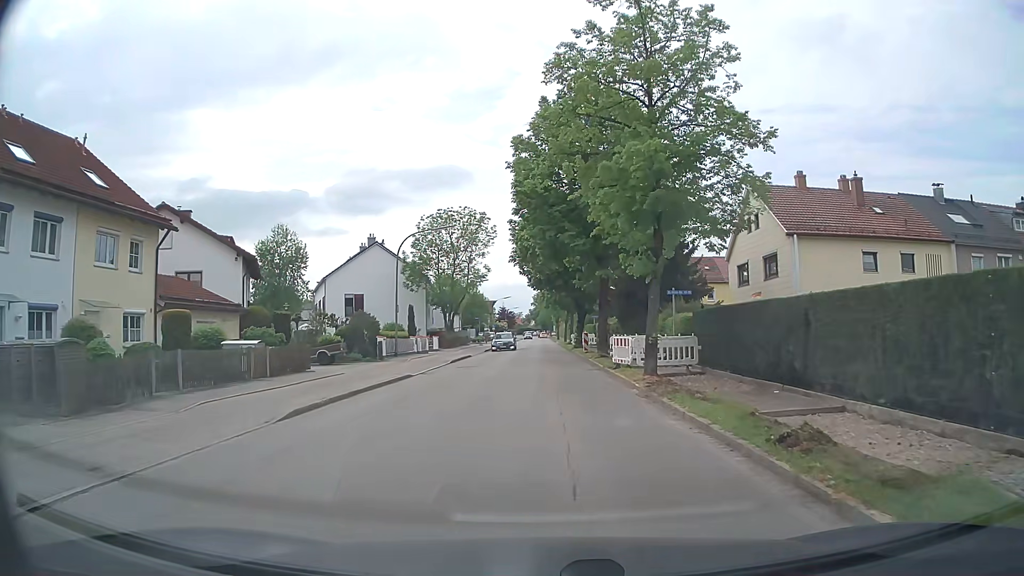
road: tertiary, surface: asphalt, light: Day
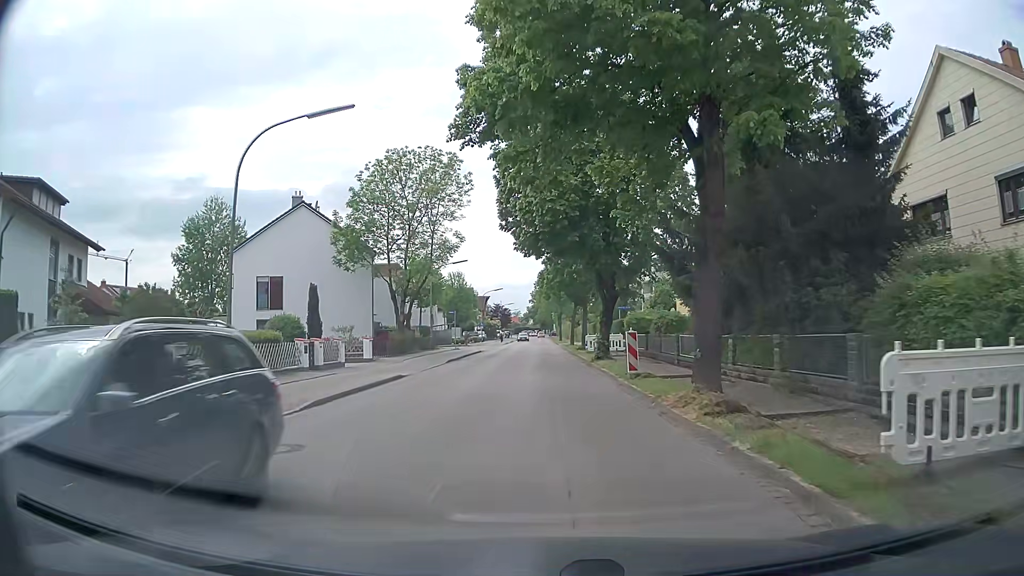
(-0.1, +20.5) m; 0°
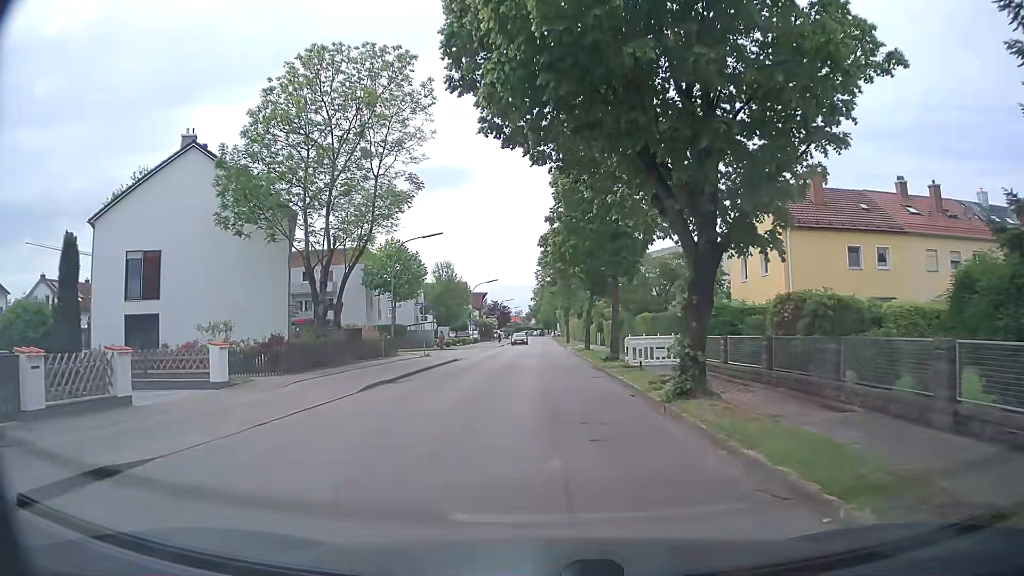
(-0.2, +16.0) m; 0°
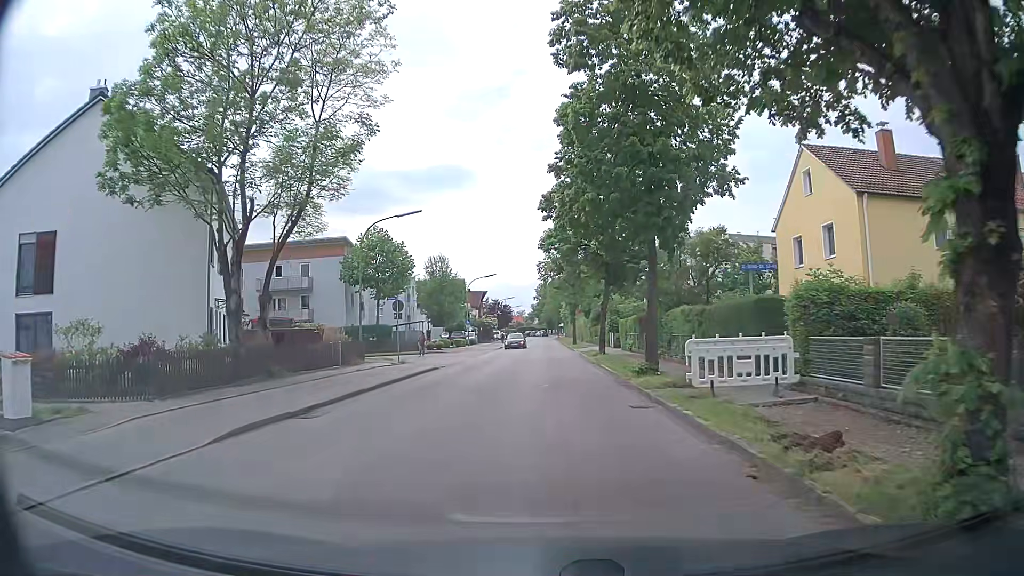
(-0.1, +8.1) m; -1°
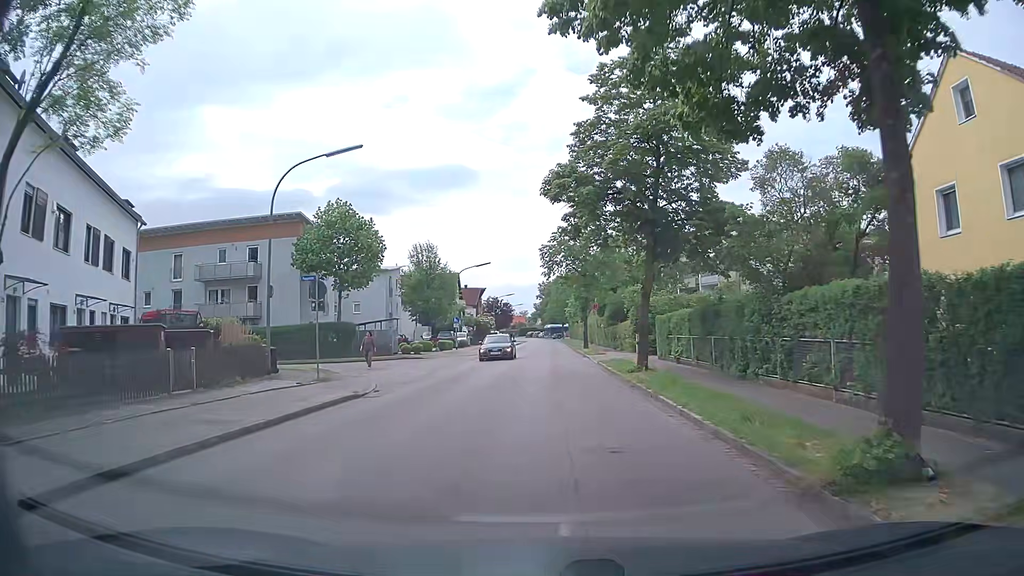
(0.0, +12.3) m; -1°
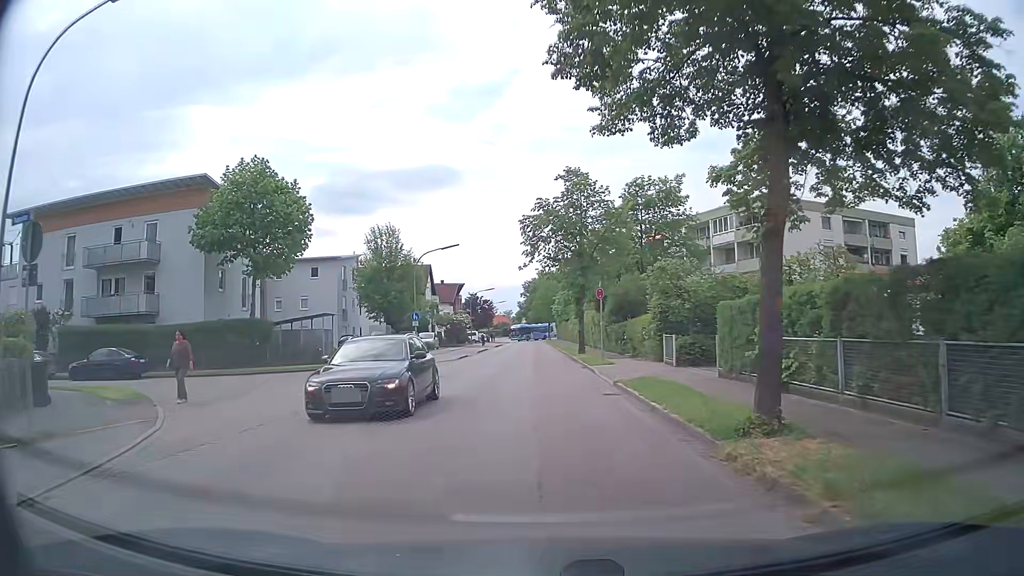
(+0.4, +12.4) m; +2°
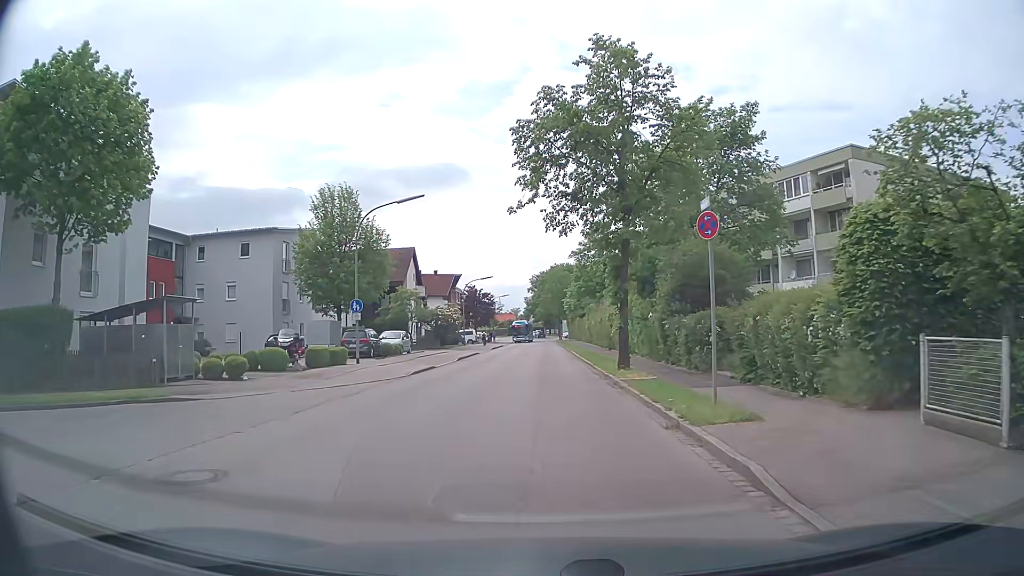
(+0.1, +16.8) m; -1°
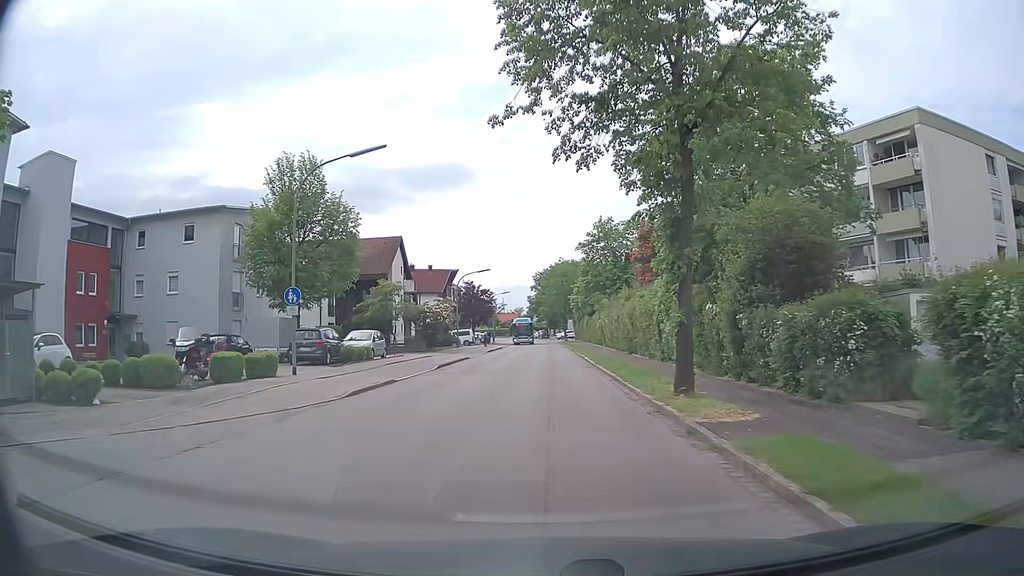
(0.0, +8.5) m; 0°
(0, +10) (0, +20) (0, +30) (0, +40) (+1, +50) (+1, +60) (+1, +70) (+1, +80) (+1, +90) (+1, +100) m
